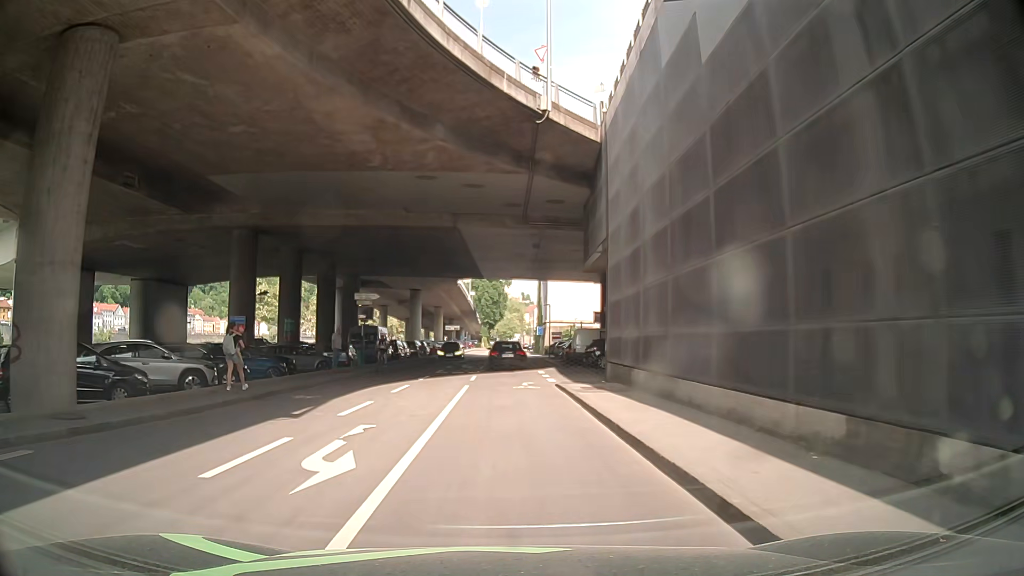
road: residential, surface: asphalt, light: Day
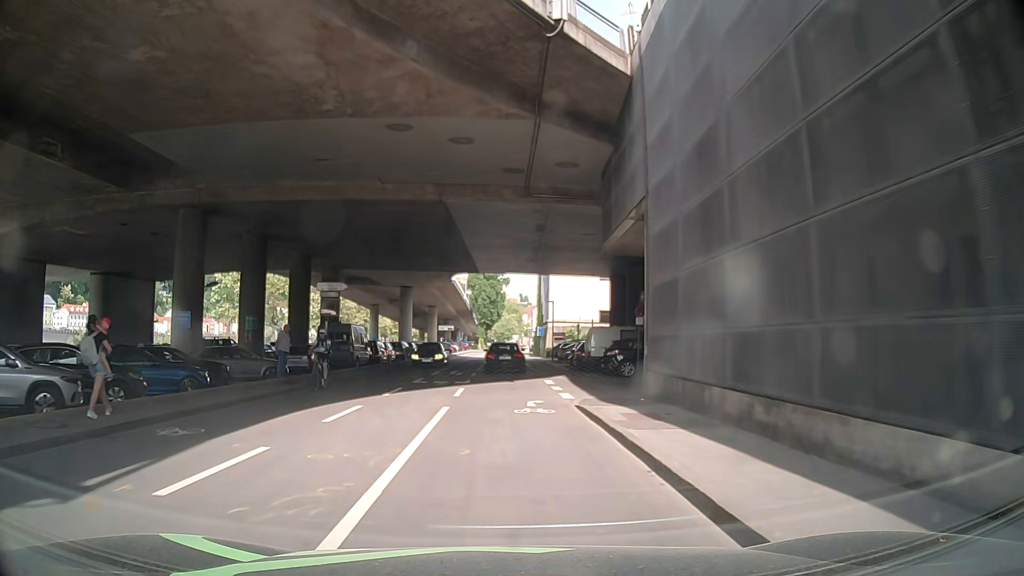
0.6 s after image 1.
(0.0, +6.8) m; 0°
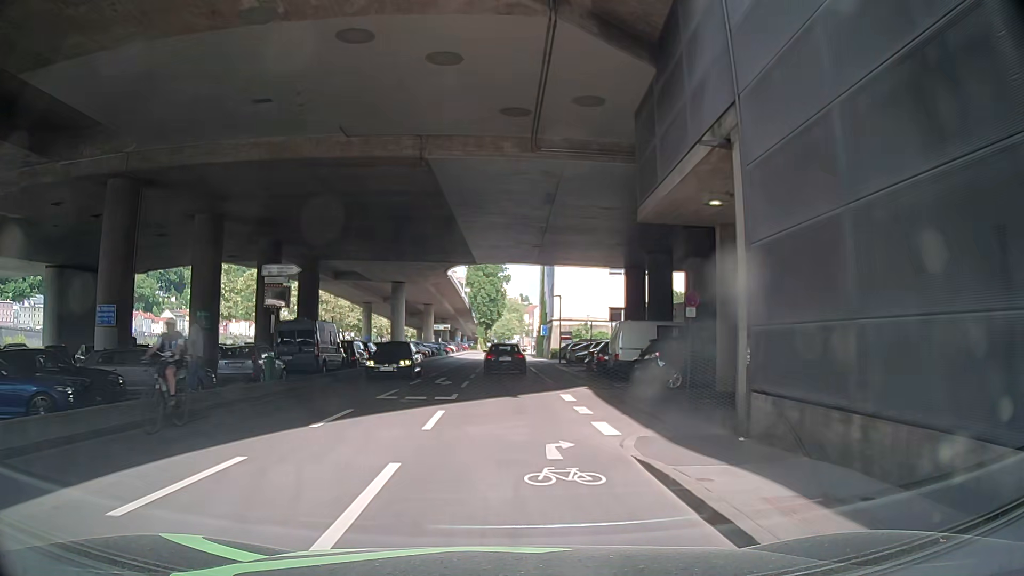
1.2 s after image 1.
(0.0, +6.7) m; 0°
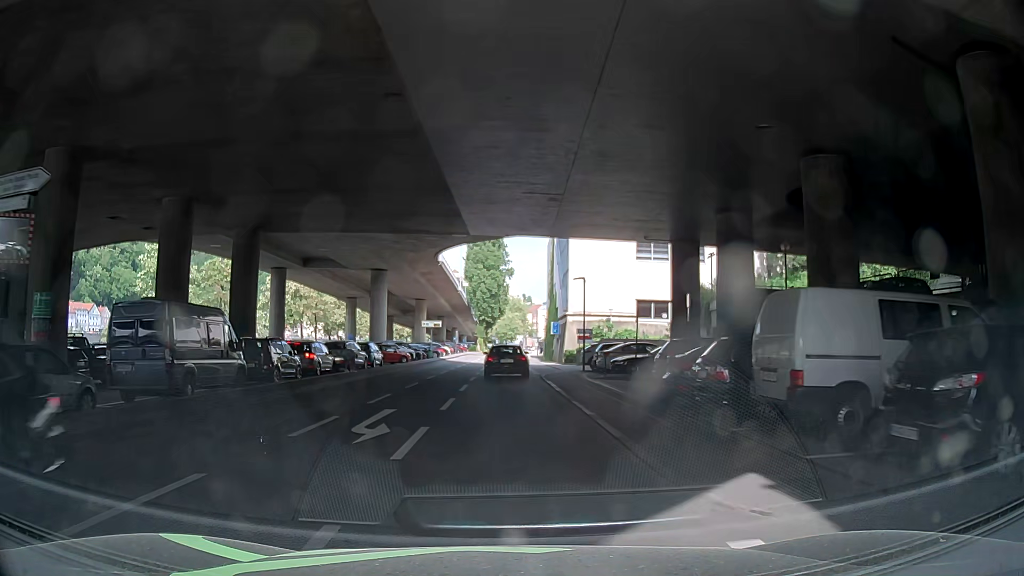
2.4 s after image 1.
(0.0, +13.2) m; -2°
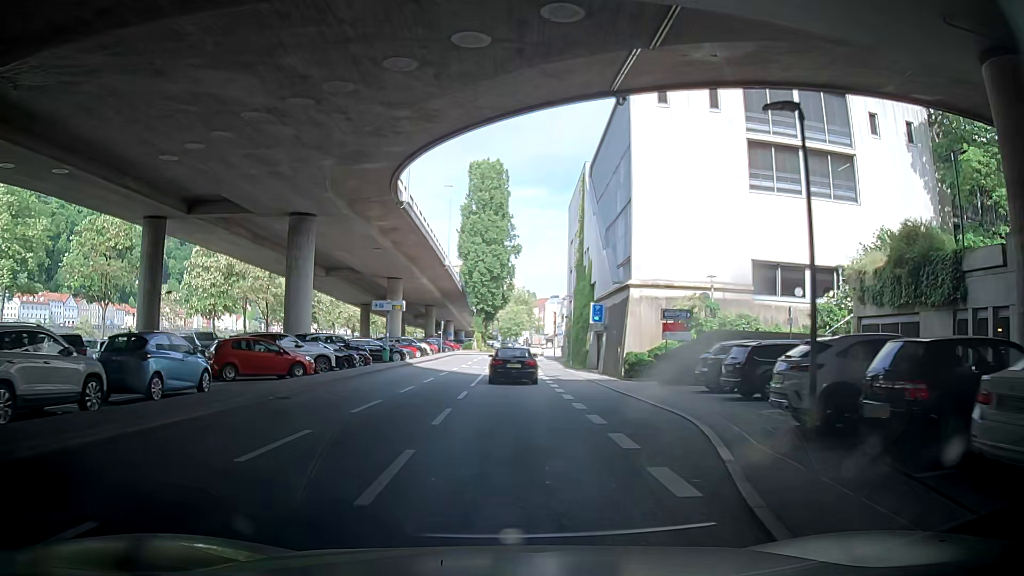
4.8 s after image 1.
(-0.2, +26.2) m; +3°
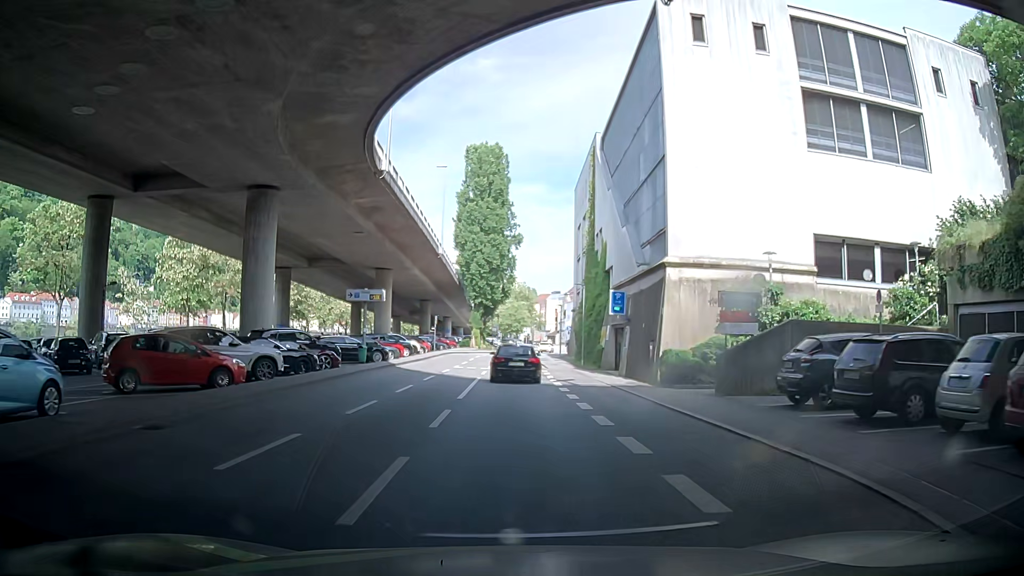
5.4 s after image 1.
(+0.3, +6.6) m; +4°
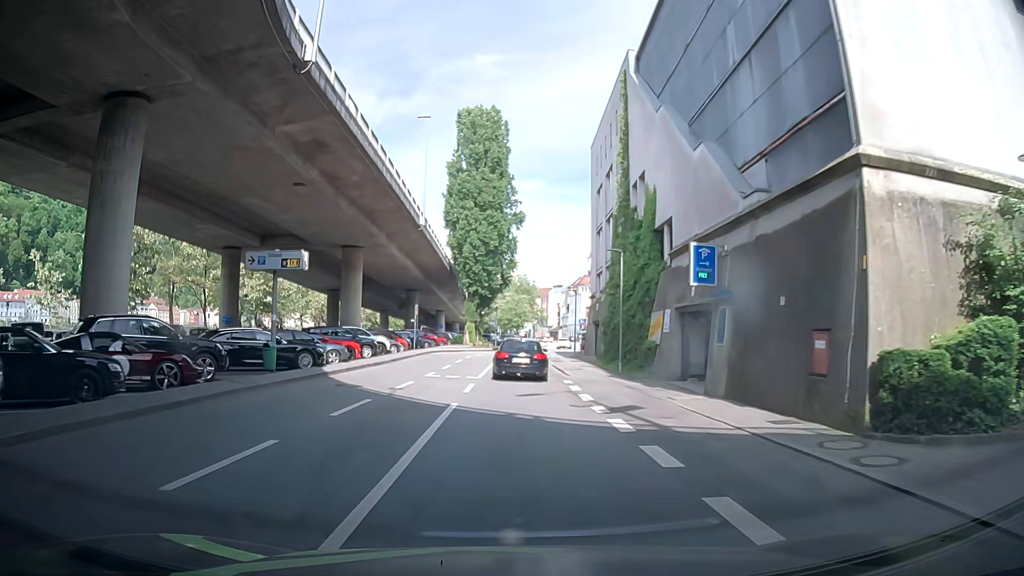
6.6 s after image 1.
(+0.8, +13.2) m; -4°
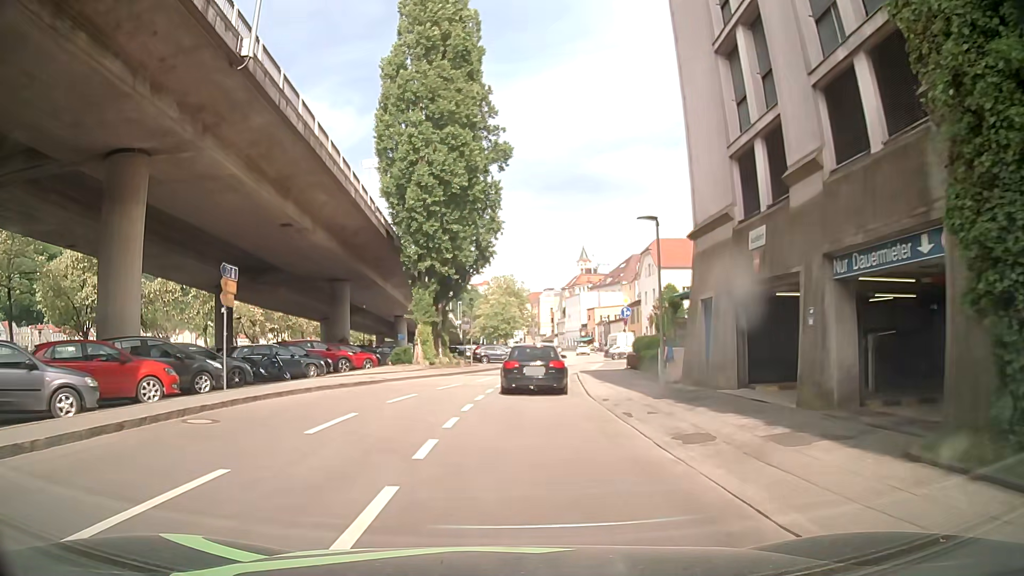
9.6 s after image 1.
(-0.9, +30.7) m; -4°
(0, +10) (+1, +20) (+2, +30) (+4, +40) (+6, +49) (+8, +59) (+10, +69) (+12, +79) (+13, +89) (+14, +99) m
